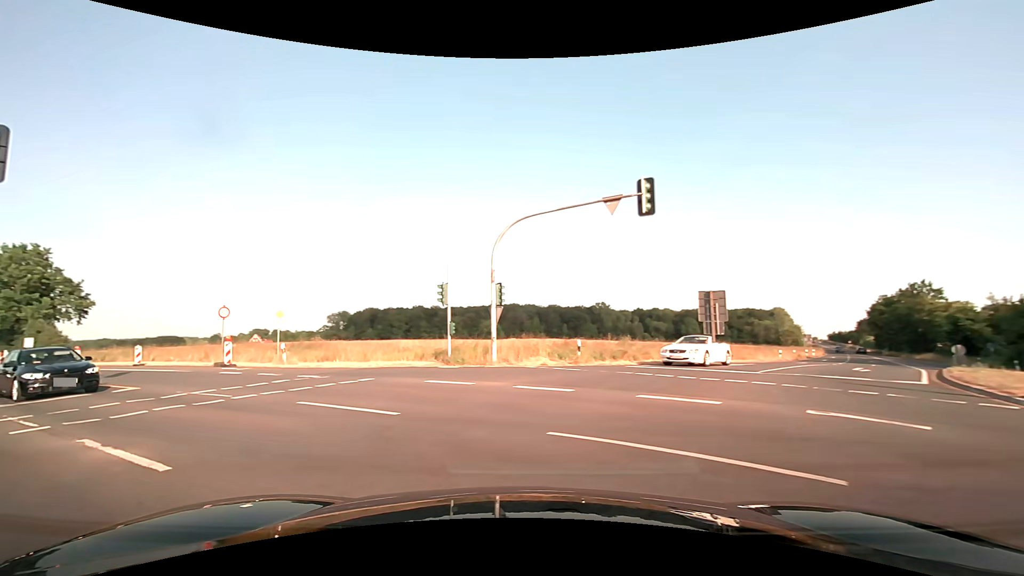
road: secondary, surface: asphalt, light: Day
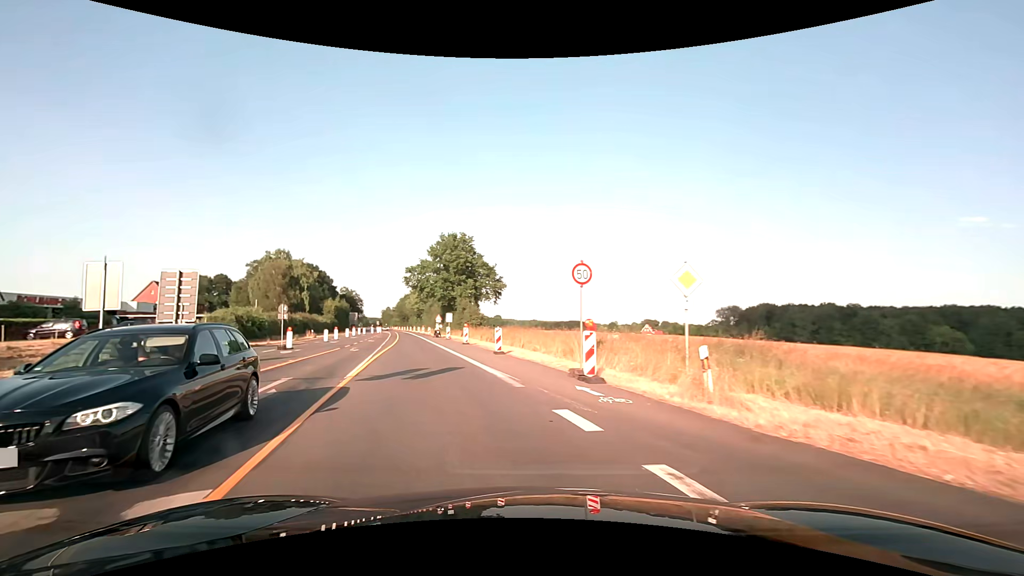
(-6.5, +14.6) m; -44°
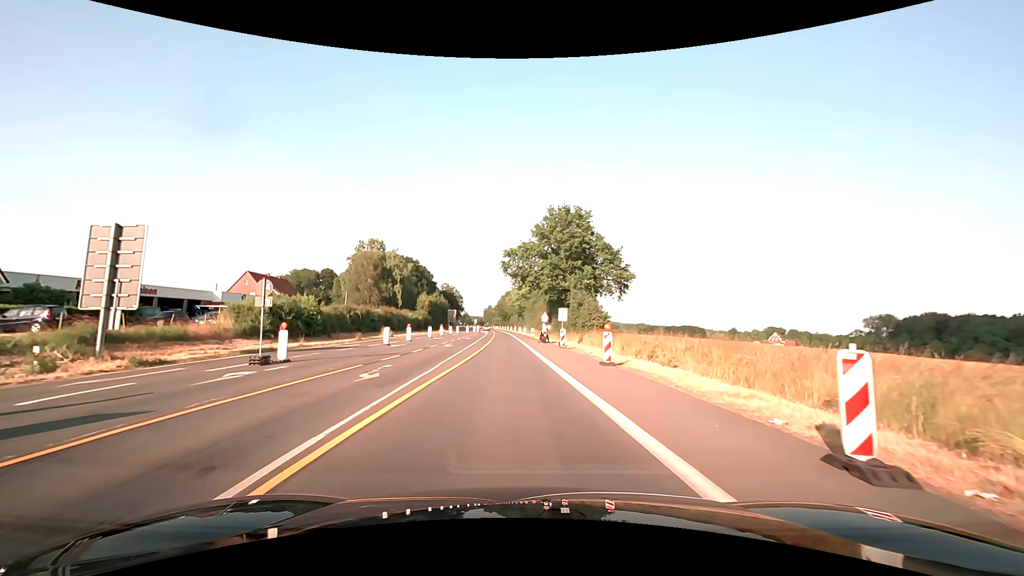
(-3.0, +17.8) m; -12°
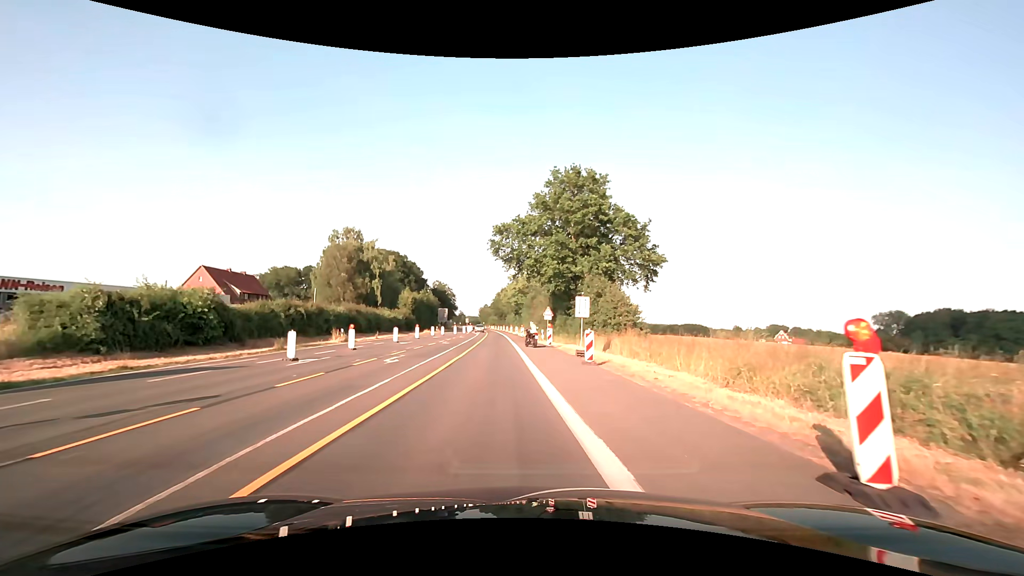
(+0.2, +13.9) m; +1°
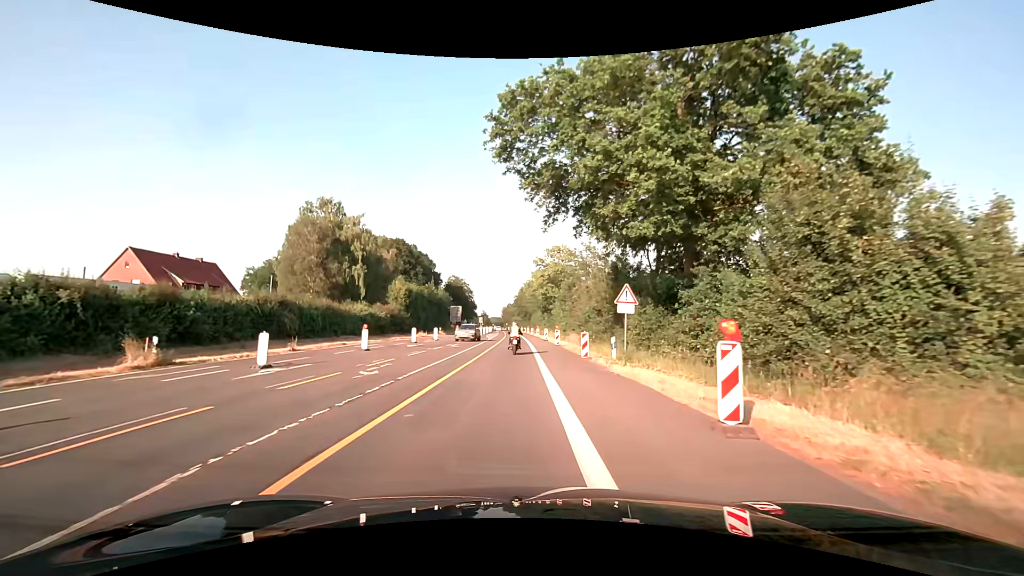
(-0.6, +25.0) m; -3°
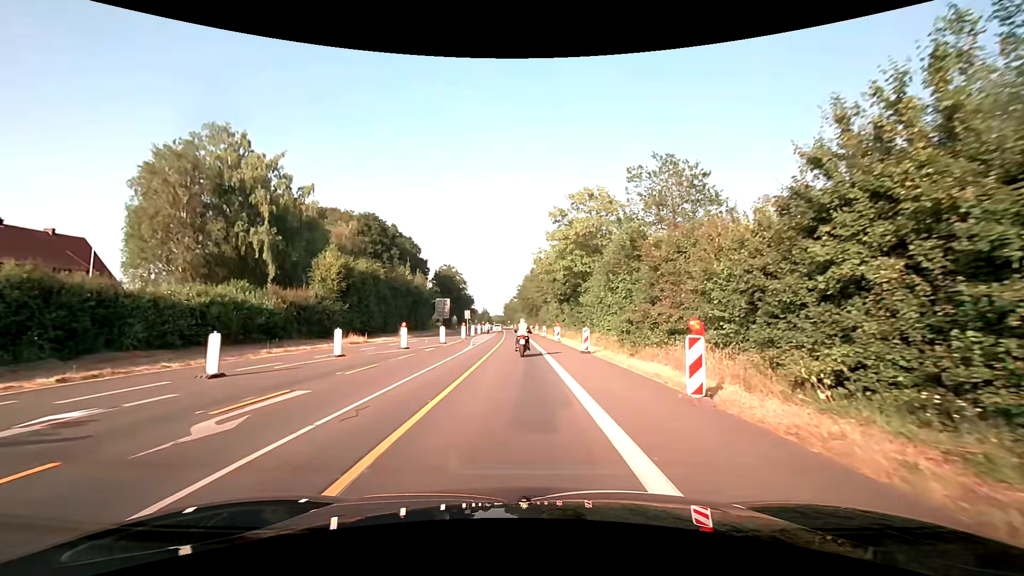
(-0.4, +28.2) m; -2°
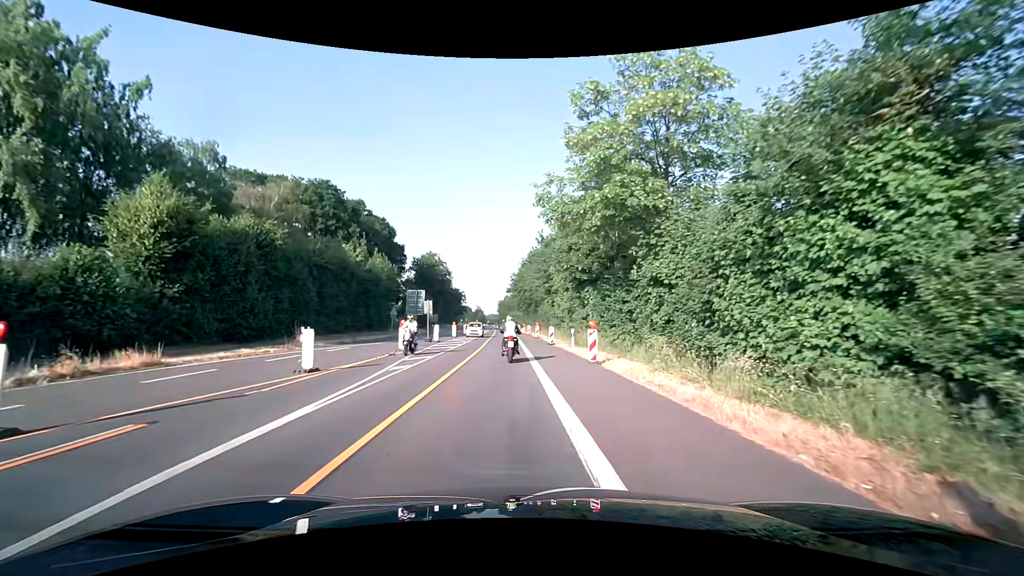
(+0.7, +21.5) m; +2°
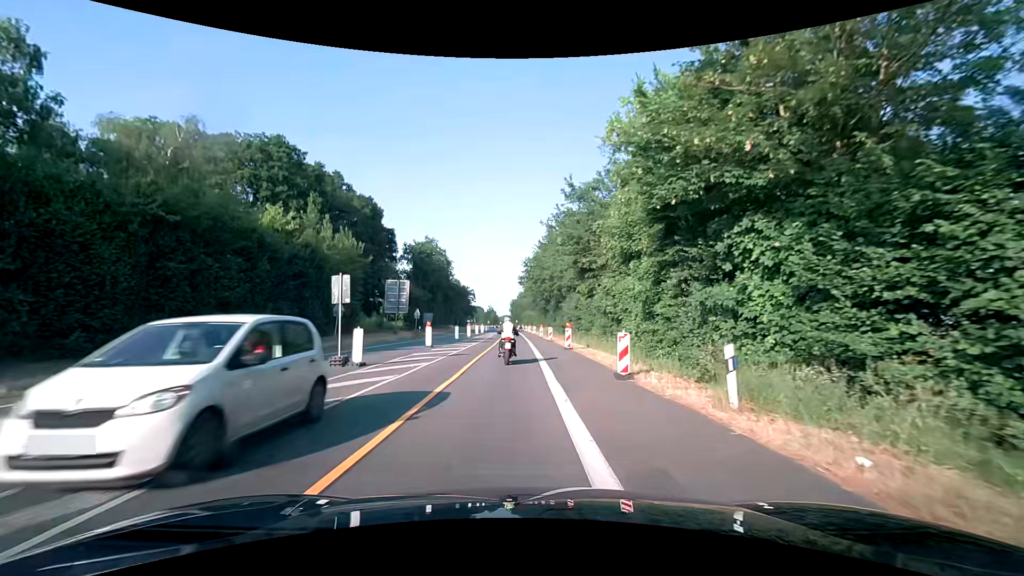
(-0.3, +19.9) m; -2°
(0, +10) (0, +20) (0, +30) (0, +40) (0, +50) (0, +60) (0, +70) (0, +80) (-1, +90) (-1, +100) m
